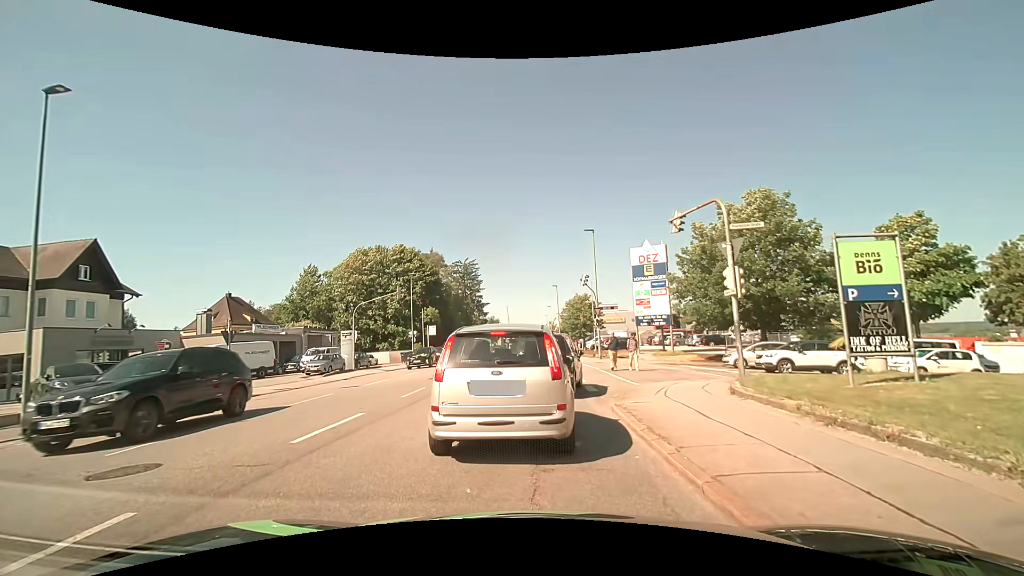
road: tertiary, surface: asphalt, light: Day
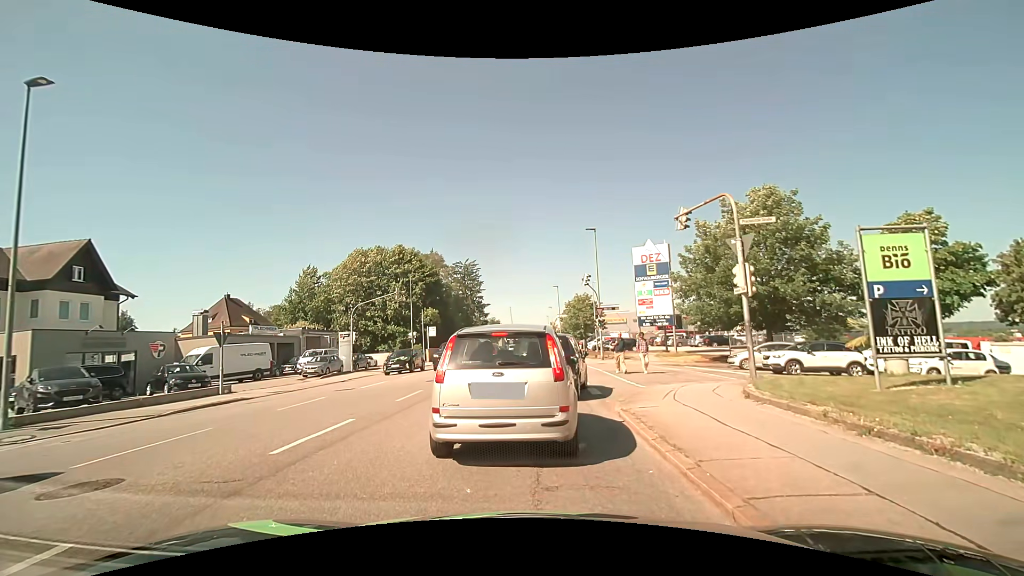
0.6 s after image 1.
(0.0, +0.6) m; 0°
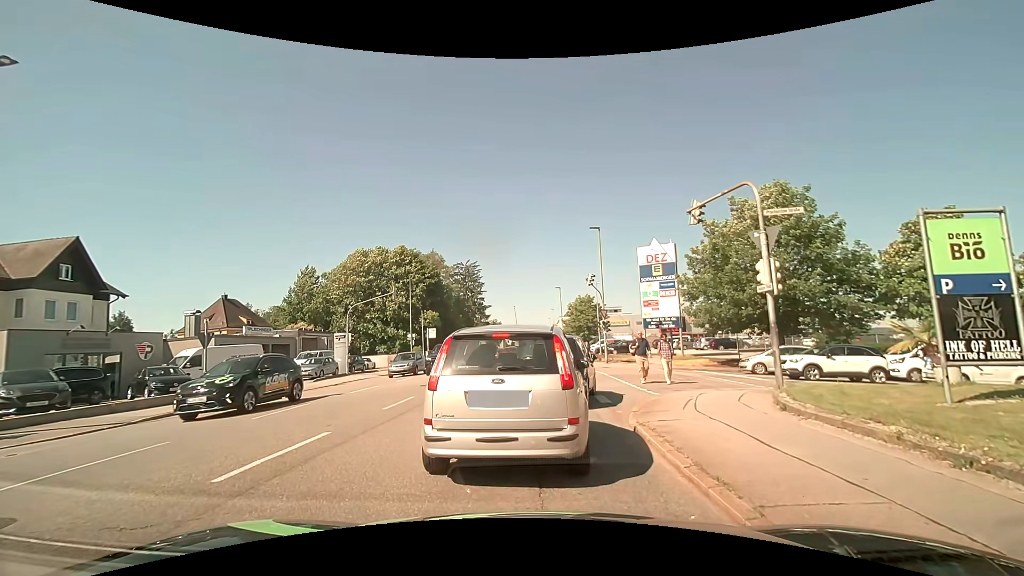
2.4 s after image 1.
(0.0, +1.3) m; 0°
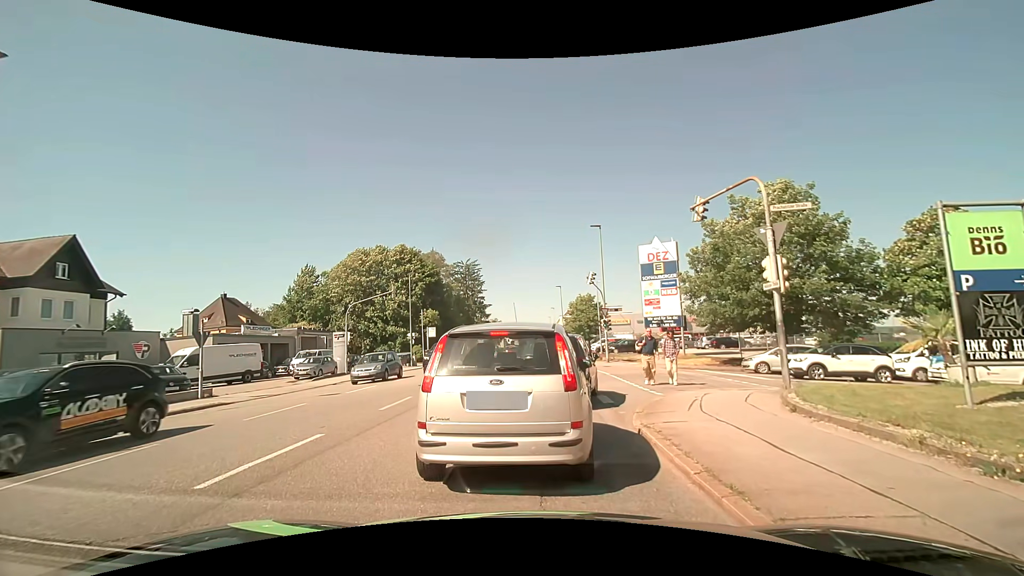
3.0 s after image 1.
(0.0, +0.3) m; 0°
